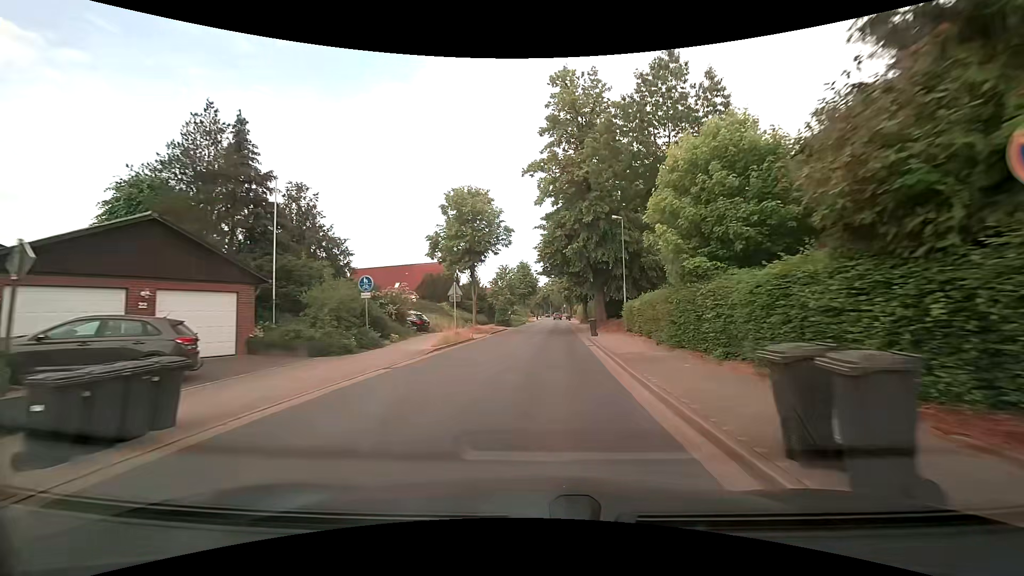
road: tertiary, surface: asphalt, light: Day
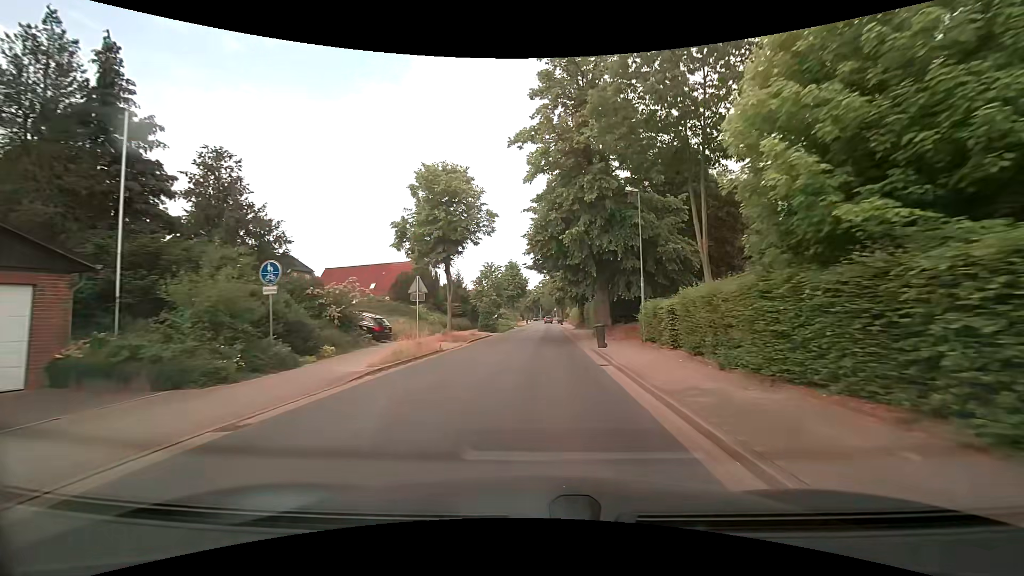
(+0.1, +6.8) m; +2°
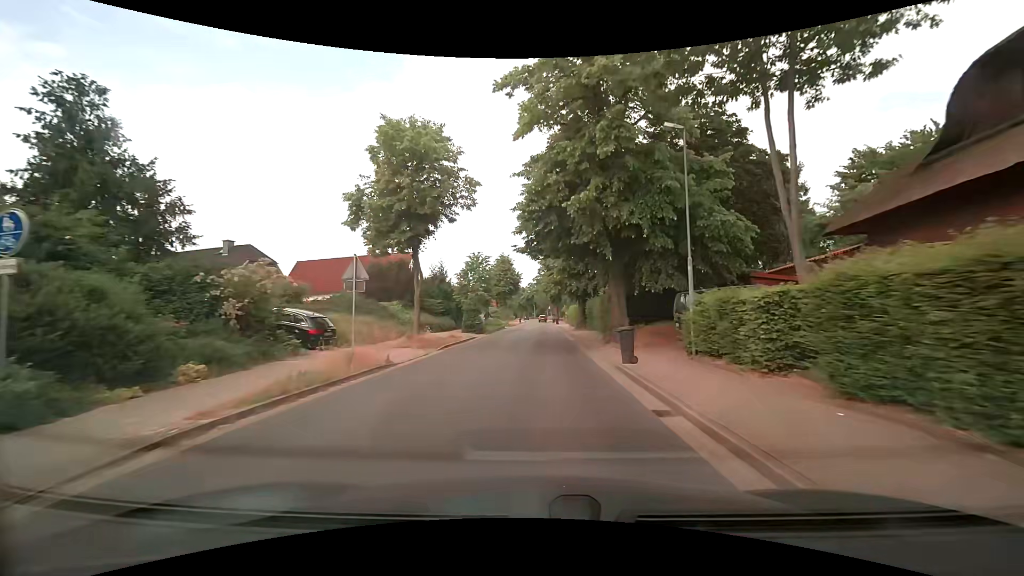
(0.0, +6.9) m; 0°
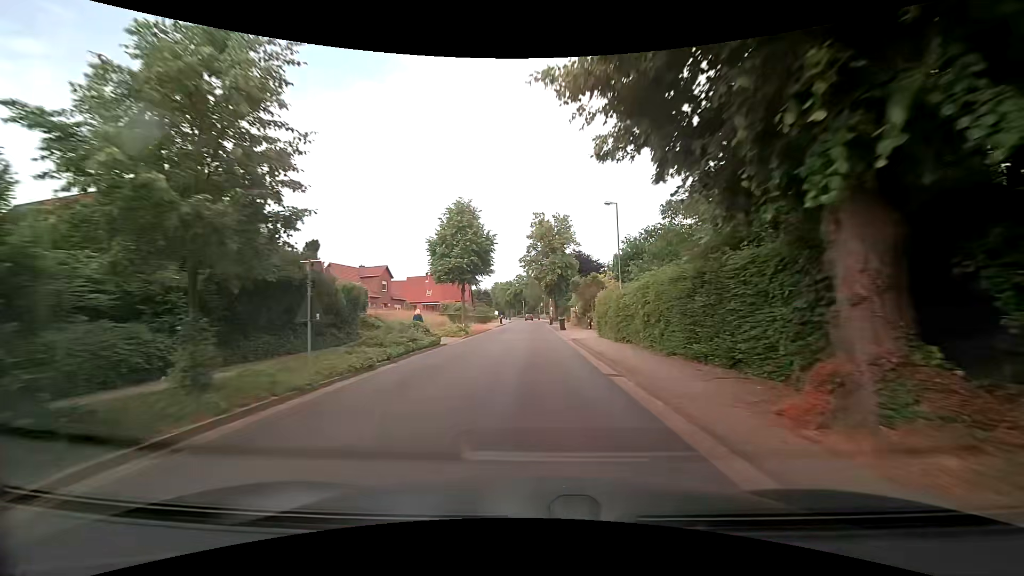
(+0.6, +36.2) m; +1°
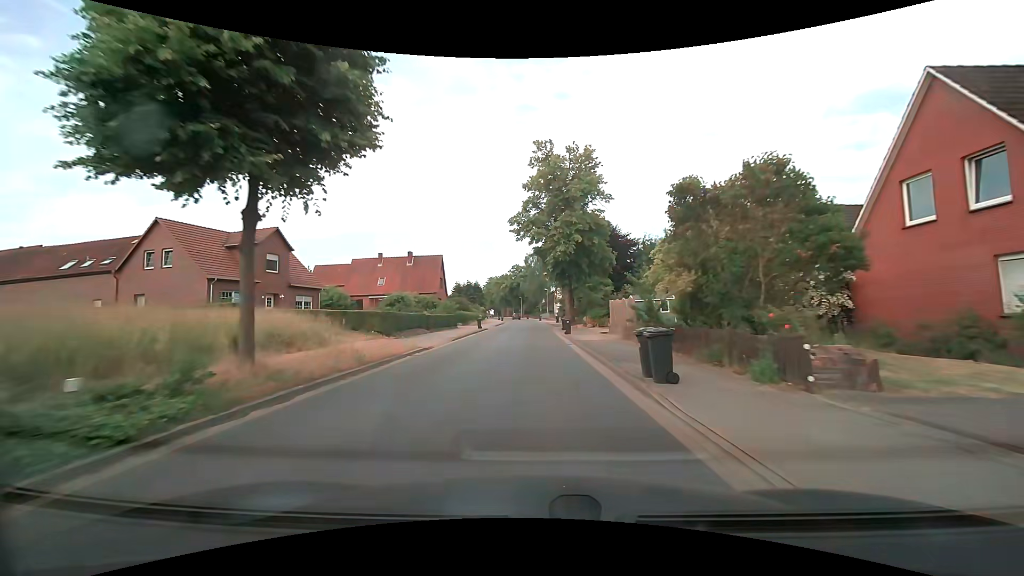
(+0.3, +30.9) m; +1°
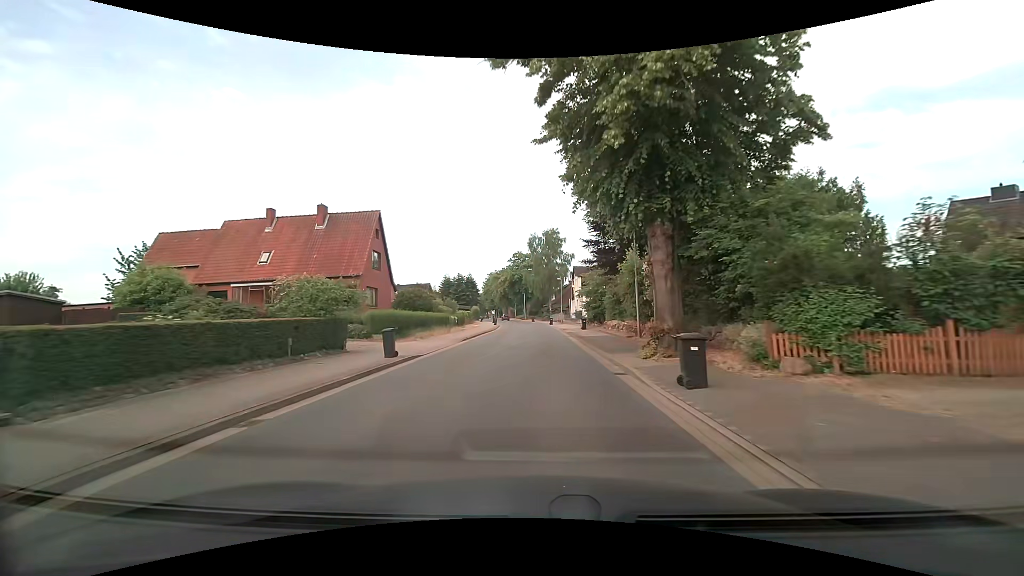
(-0.3, +31.0) m; -1°
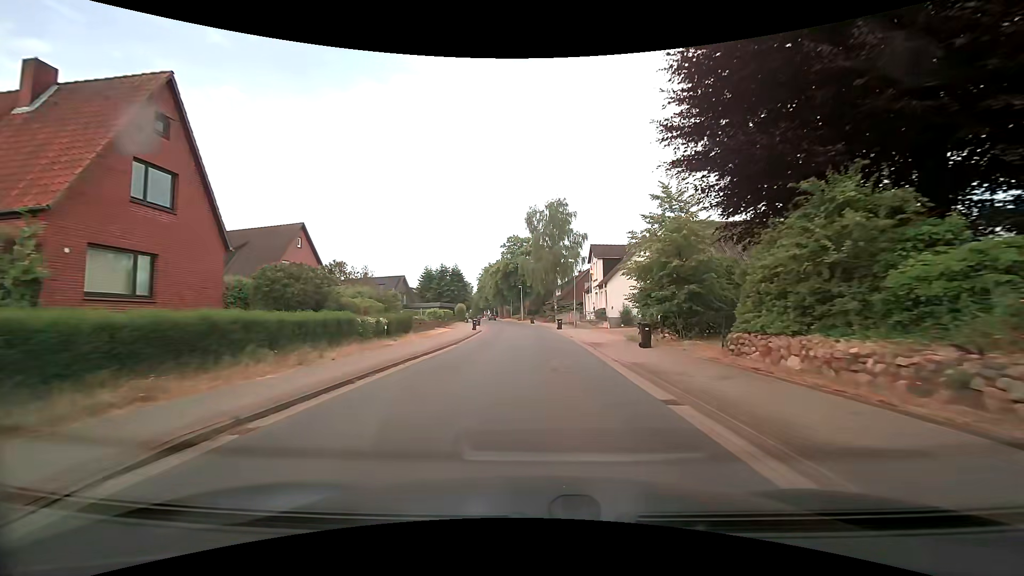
(0.0, +23.1) m; 0°
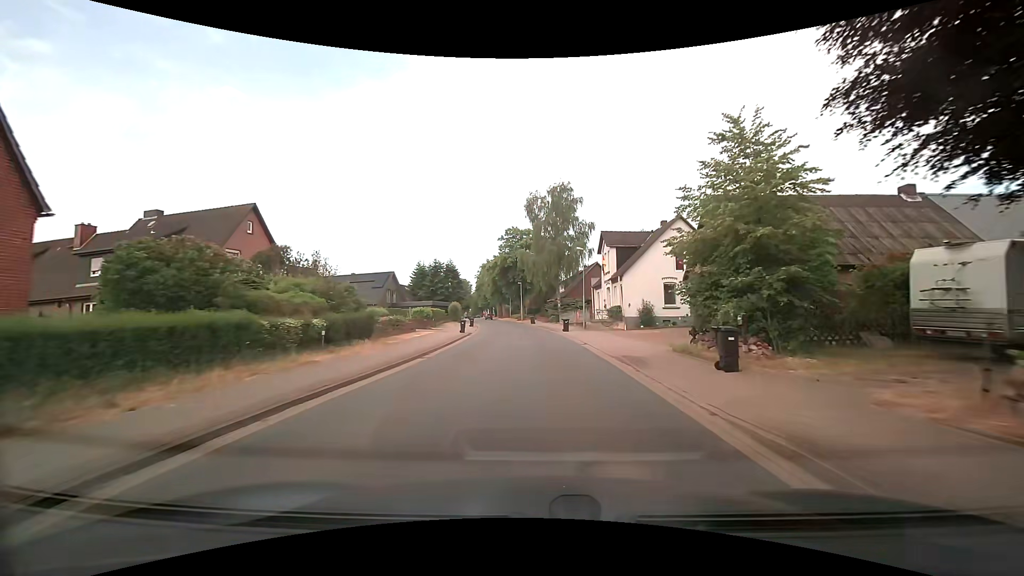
(0.0, +7.7) m; 0°
(0, +10) (0, +20) (0, +30) (-1, +40) (-1, +50) (-2, +60) (-4, +70) (-5, +80) (-6, +90) (-7, +100) m
